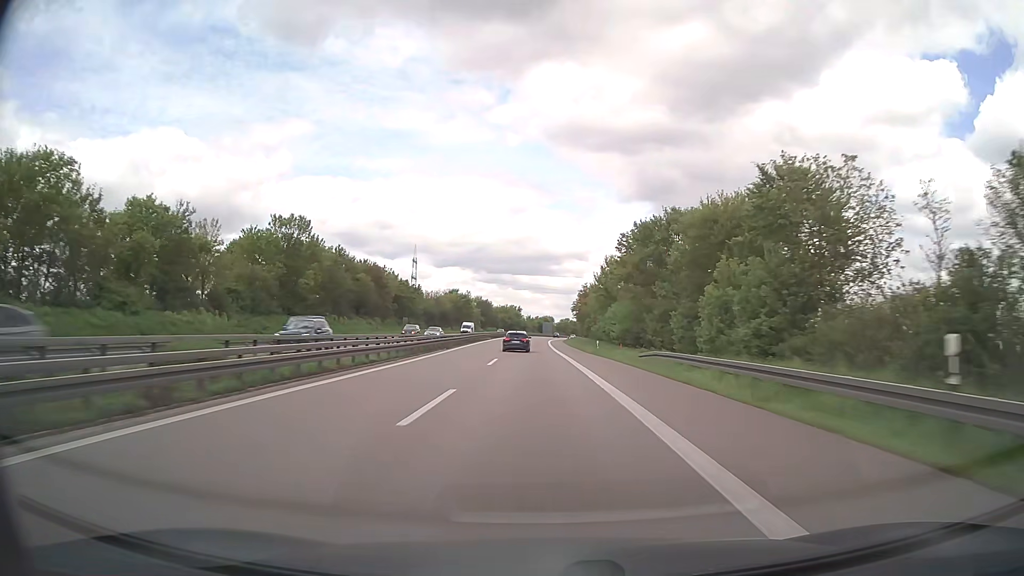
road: trunk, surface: asphalt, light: Day
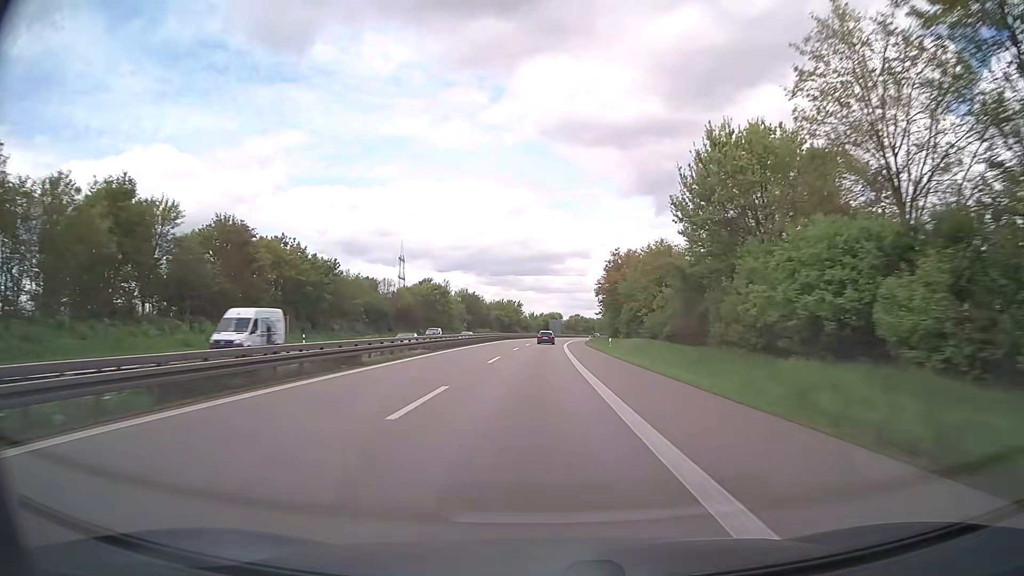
(-0.2, +53.6) m; 0°
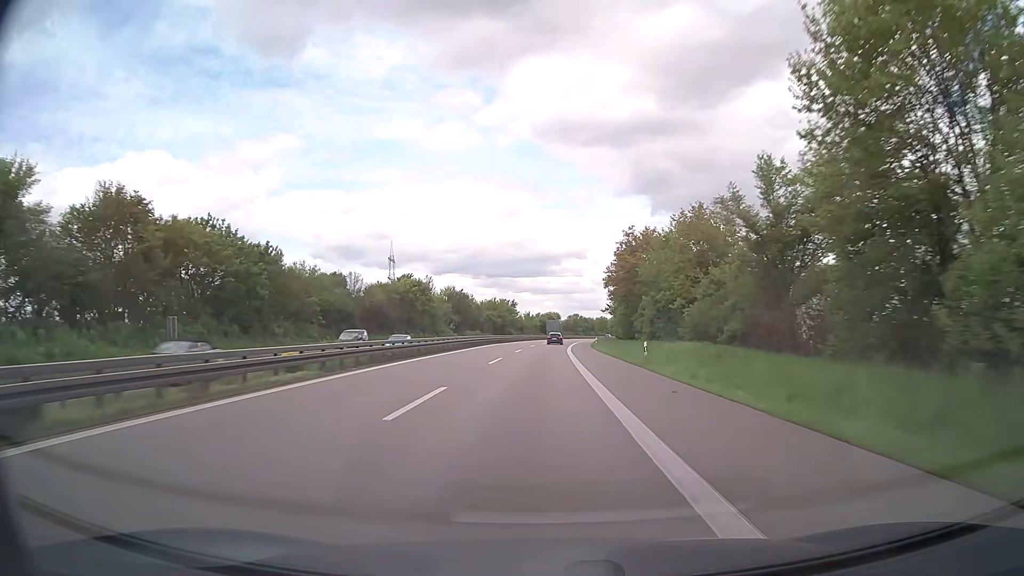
(0.0, +18.0) m; 0°
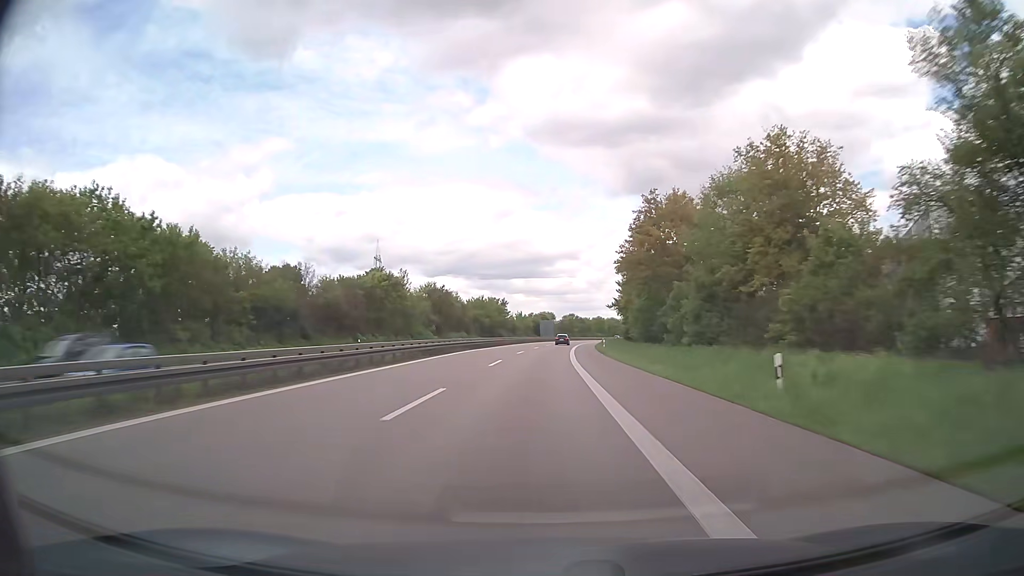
(+0.1, +18.0) m; 0°
(0, +10) (0, +20) (0, +30) (+1, +40) (+1, +50) (+1, +60) (+2, +70) (+3, +80) (+3, +90) (+4, +100) m
